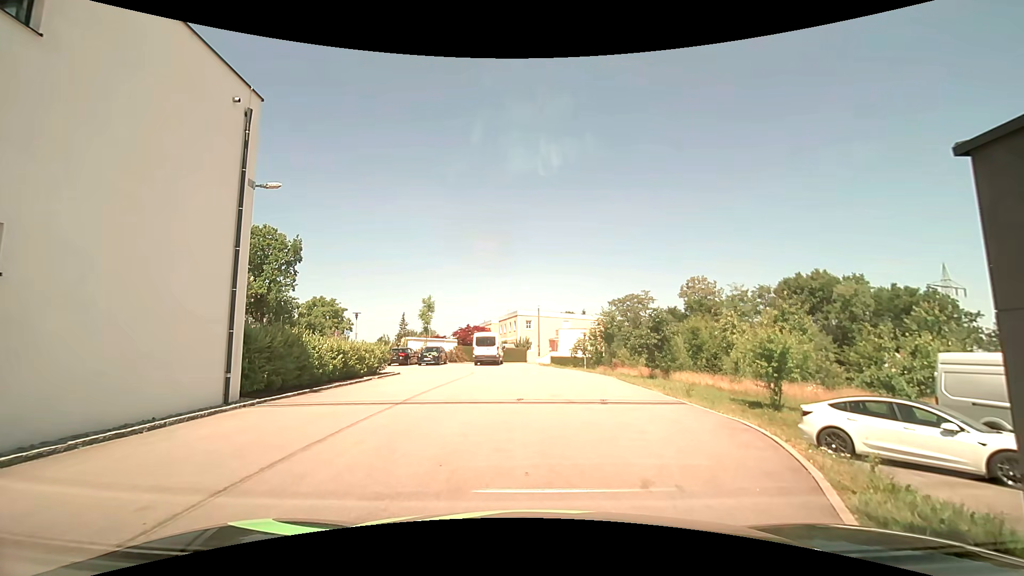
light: Day
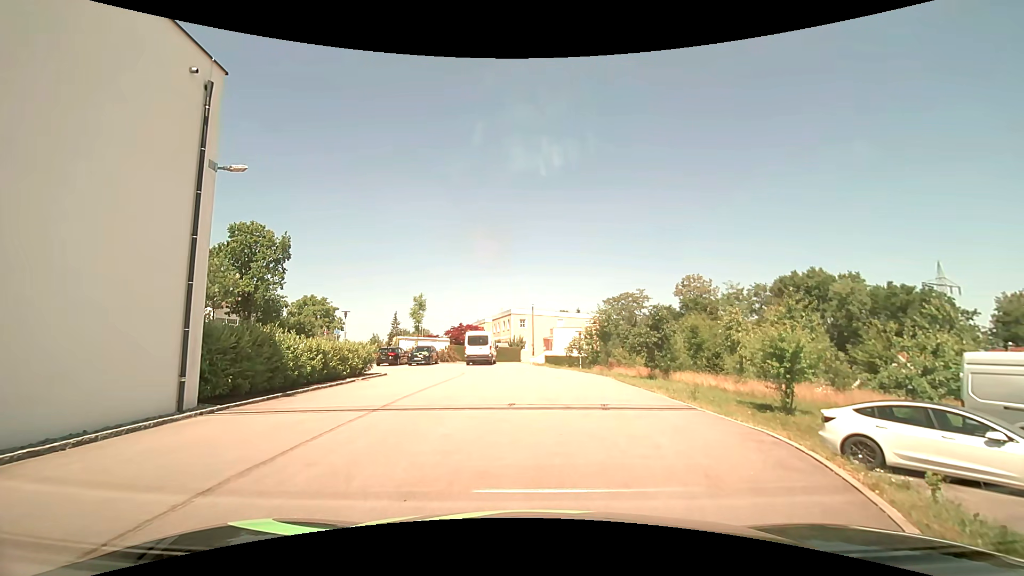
(0.0, +1.2) m; +1°
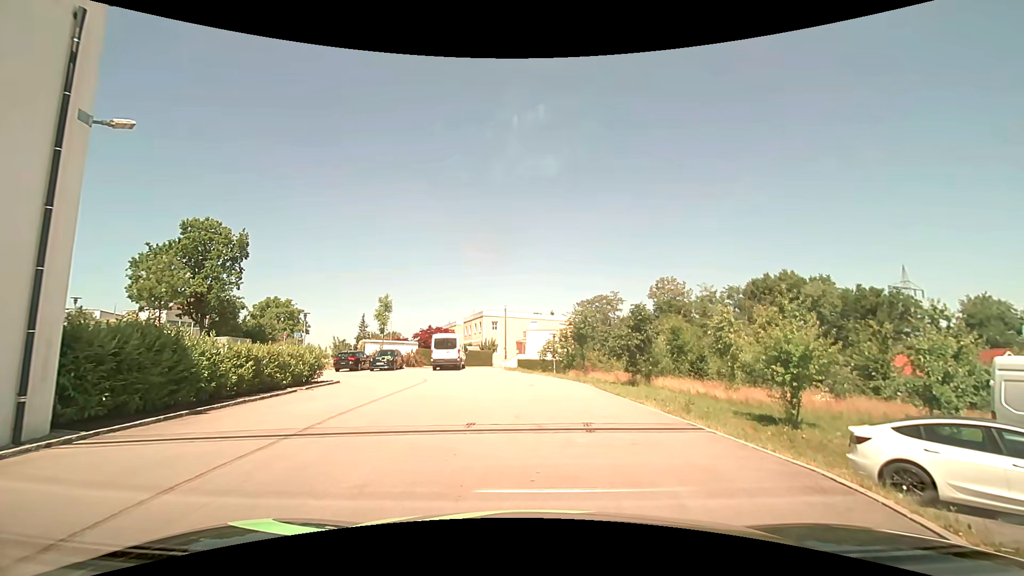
(+0.1, +2.4) m; +3°
